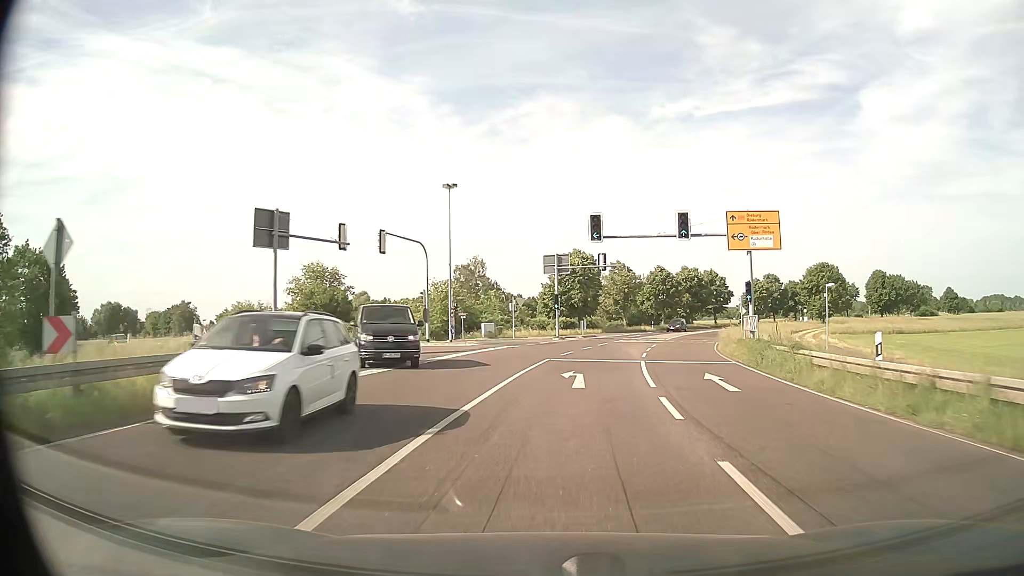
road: primary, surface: asphalt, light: Day
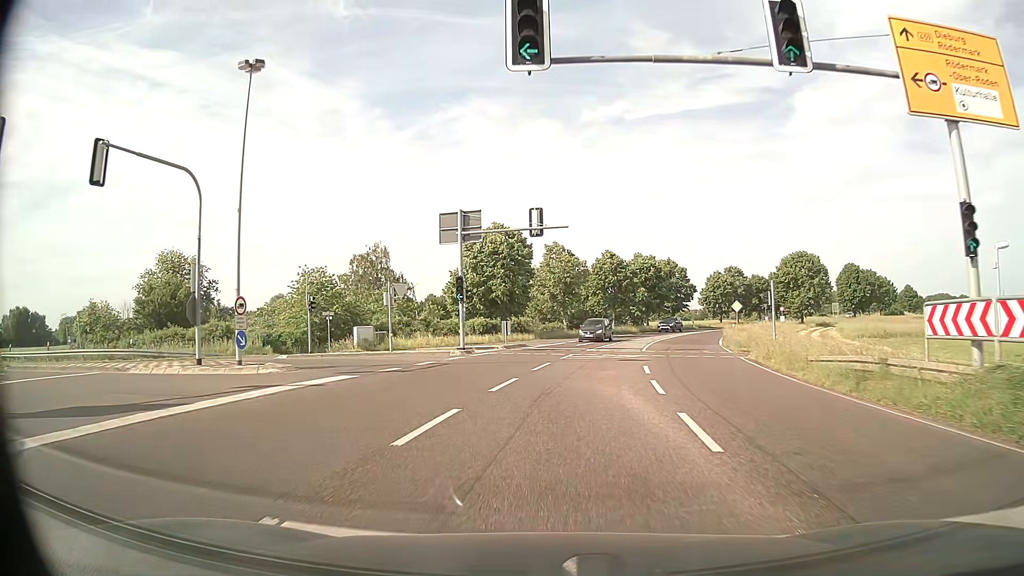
(+1.3, +20.6) m; +6°
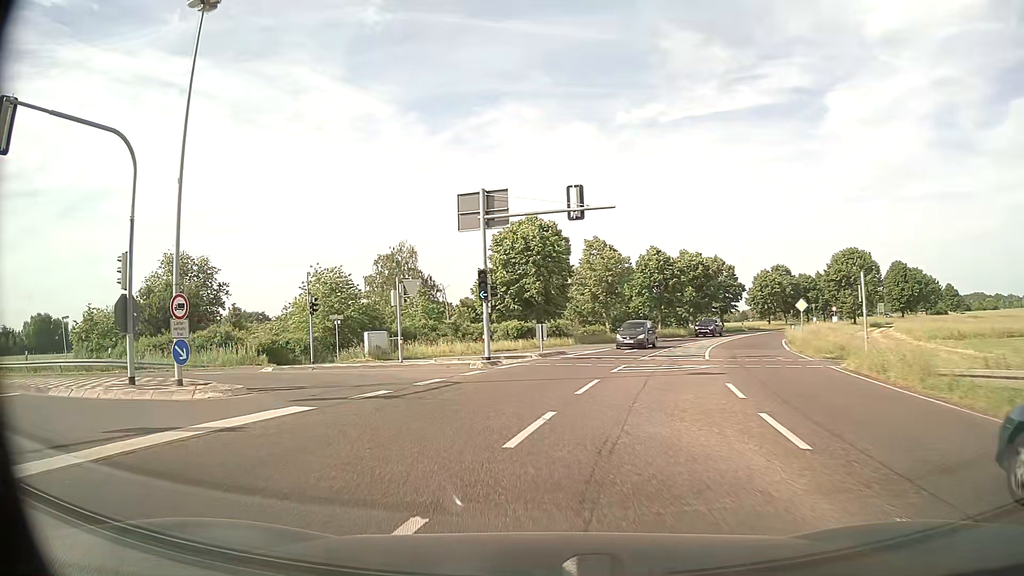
(-0.1, +5.6) m; -3°
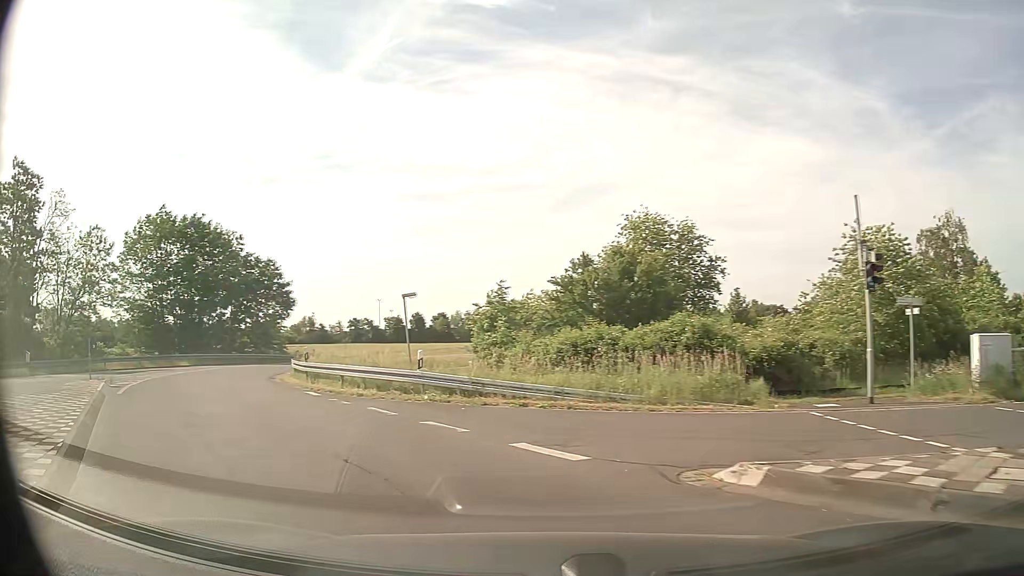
(-5.9, +17.7) m; -44°
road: tertiary
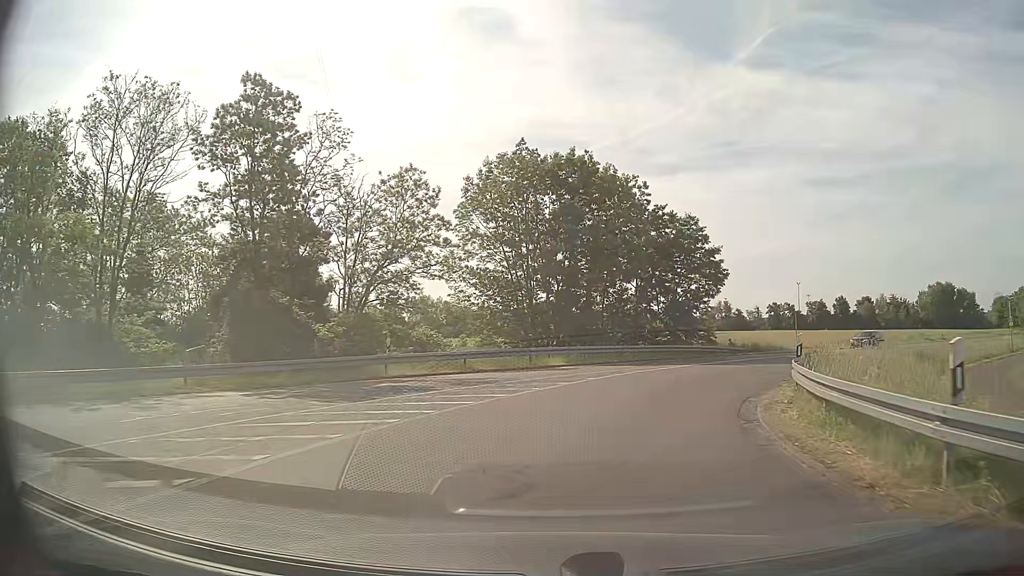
(-7.7, +17.6) m; -36°
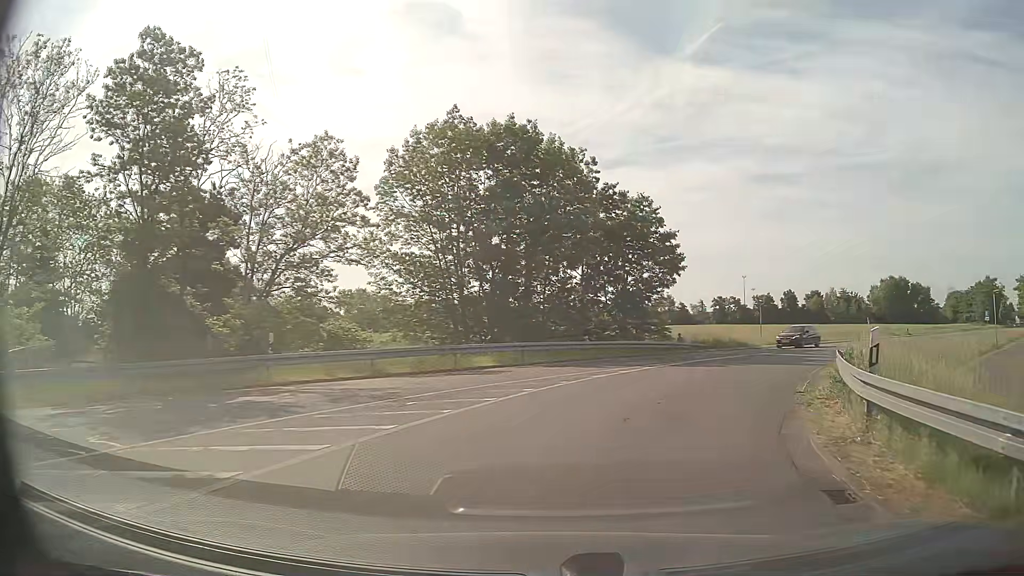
(+0.2, +5.6) m; +5°
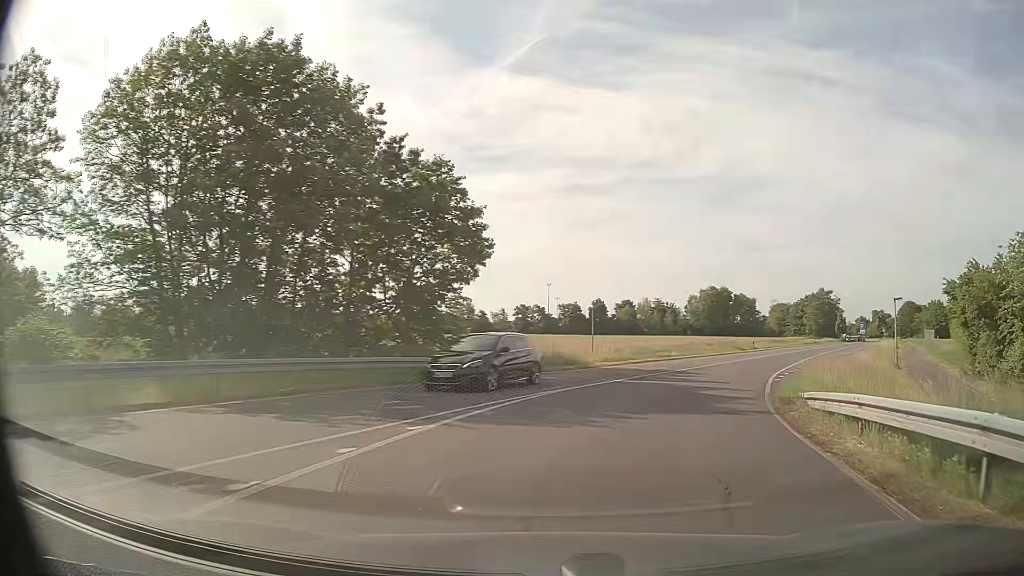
(+1.6, +11.9) m; +16°
